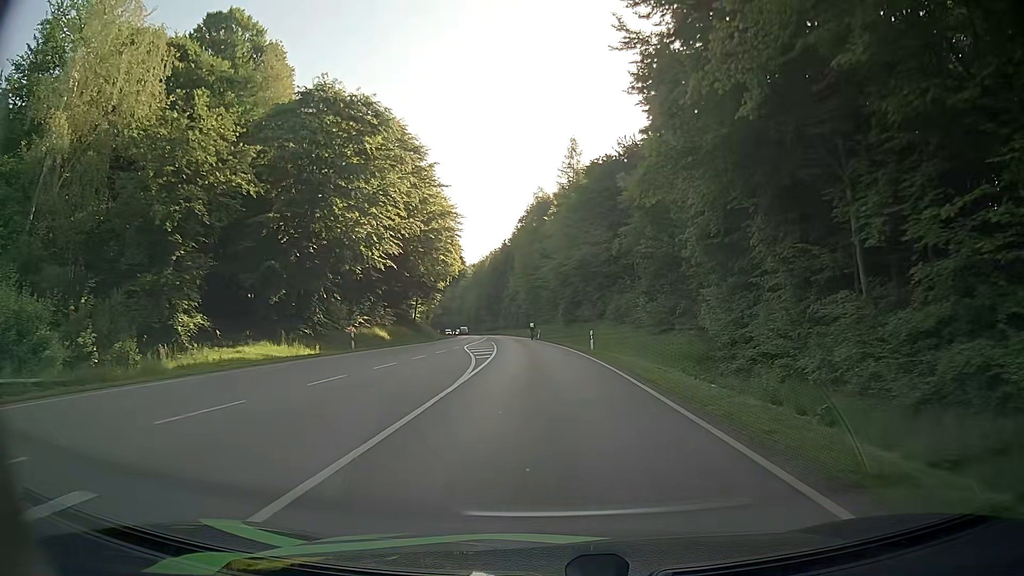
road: secondary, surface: asphalt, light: Day
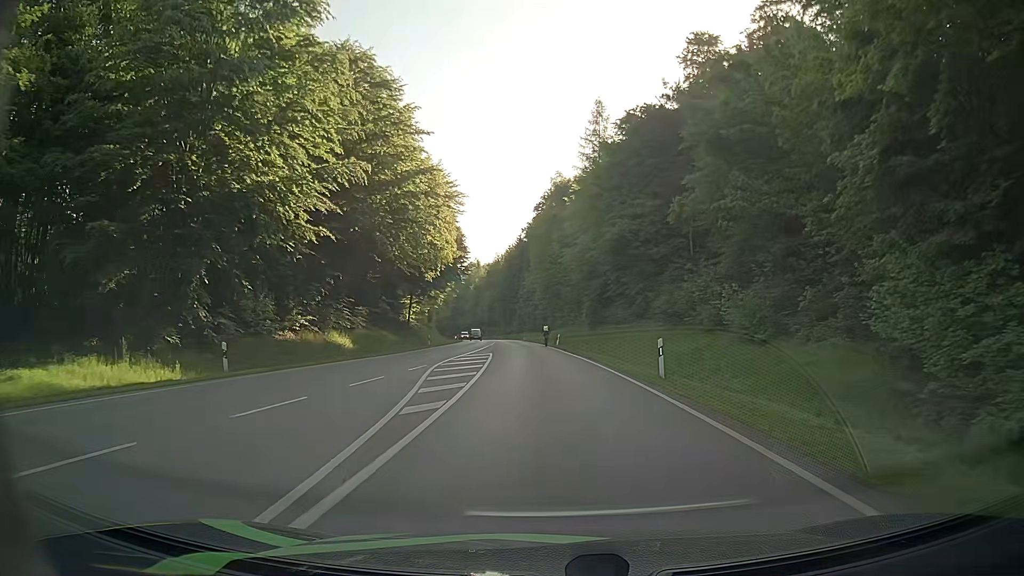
(-0.3, +16.6) m; -2°
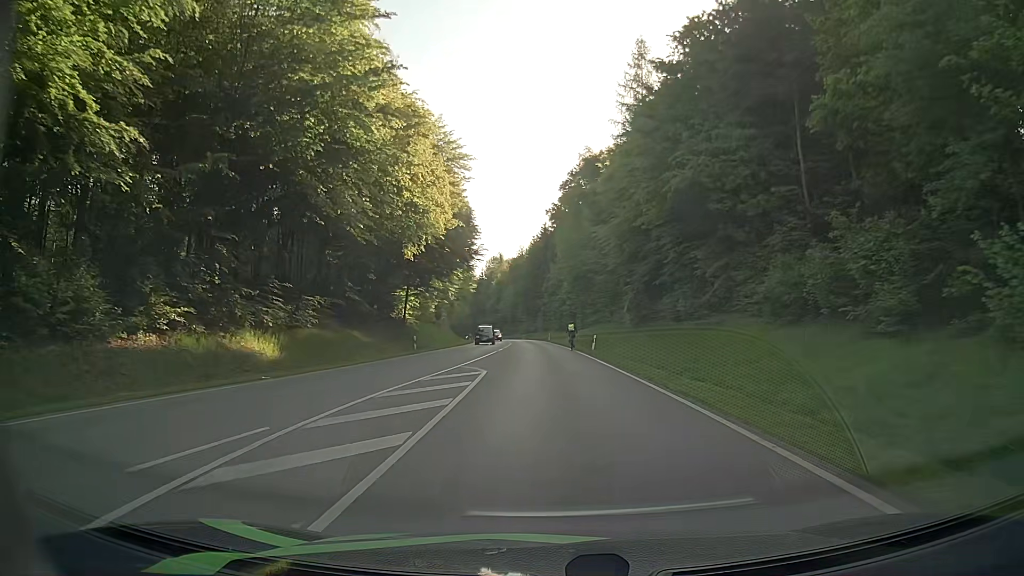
(-0.1, +16.2) m; -2°
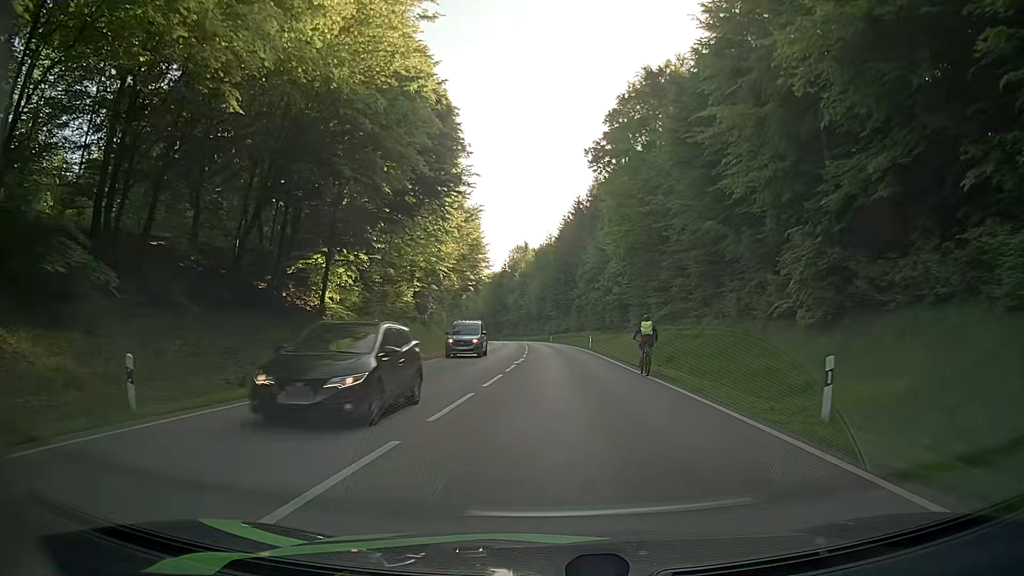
(-1.1, +32.0) m; -3°
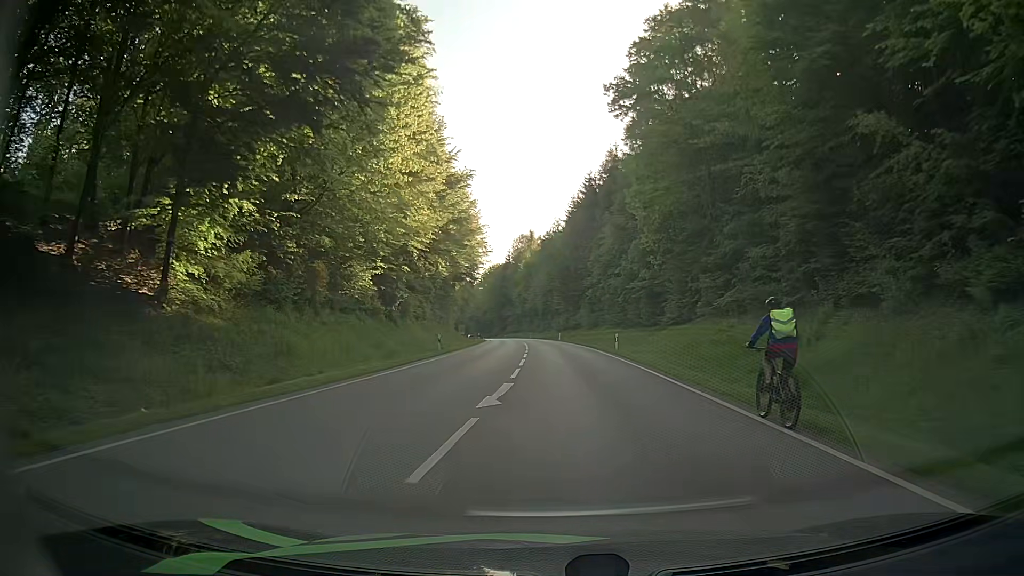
(0.0, +16.2) m; -1°
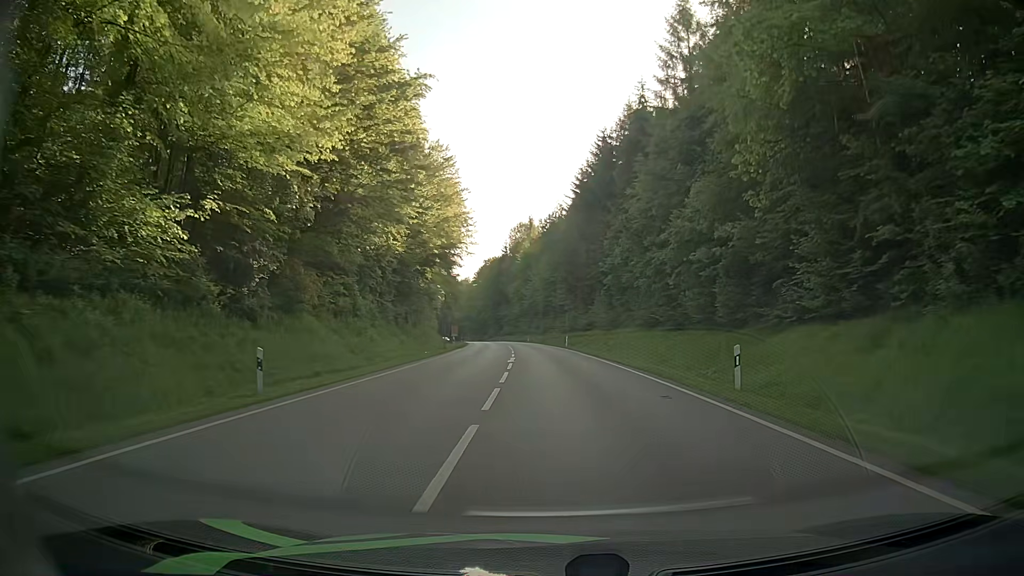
(+0.1, +25.0) m; 0°
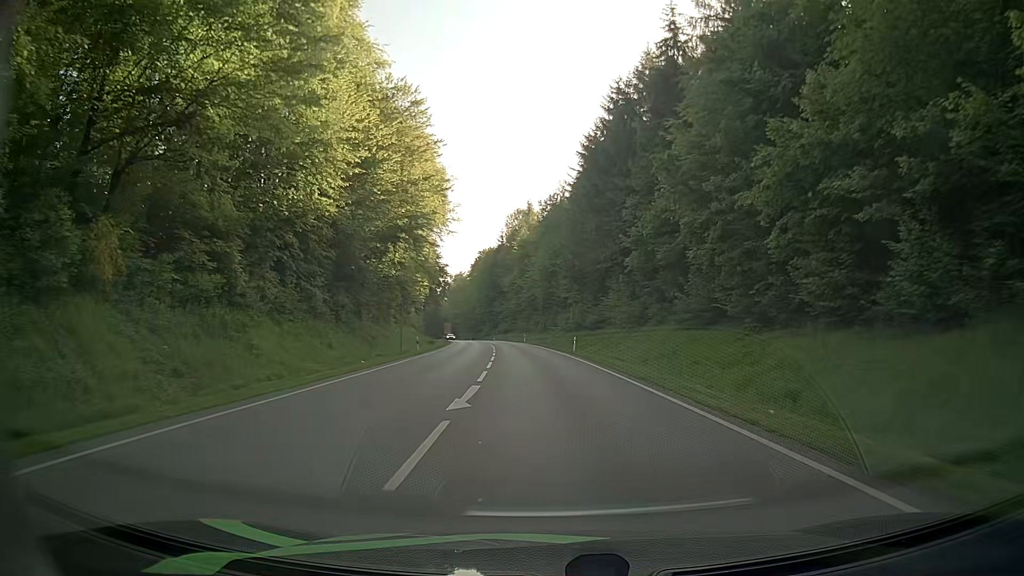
(0.0, +17.4) m; 0°
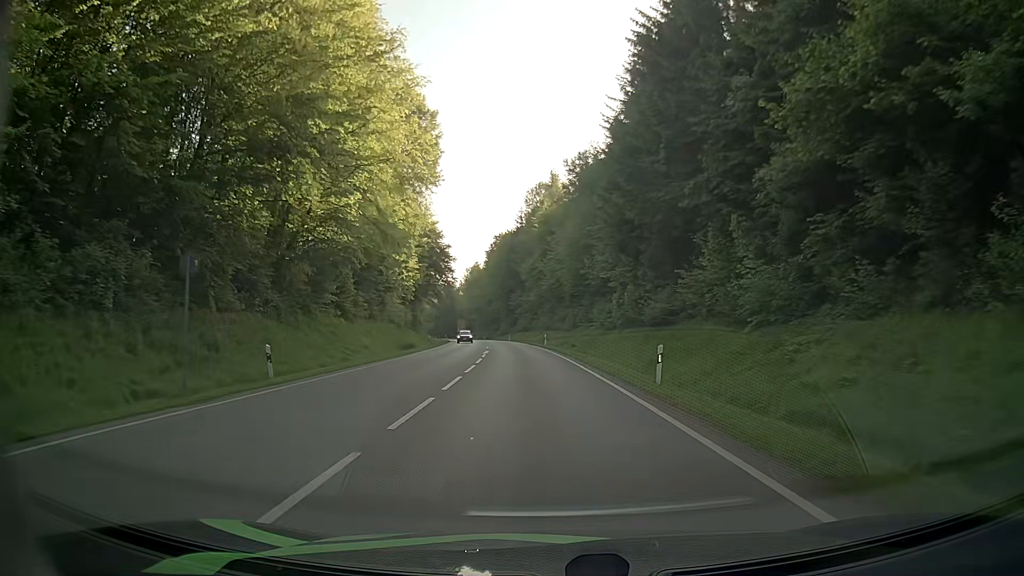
(-0.2, +27.1) m; -2°
(0, +10) (0, +20) (-1, +30) (-1, +40) (-2, +50) (-3, +60) (-4, +70) (-5, +80) (-6, +90) (-8, +100) m
